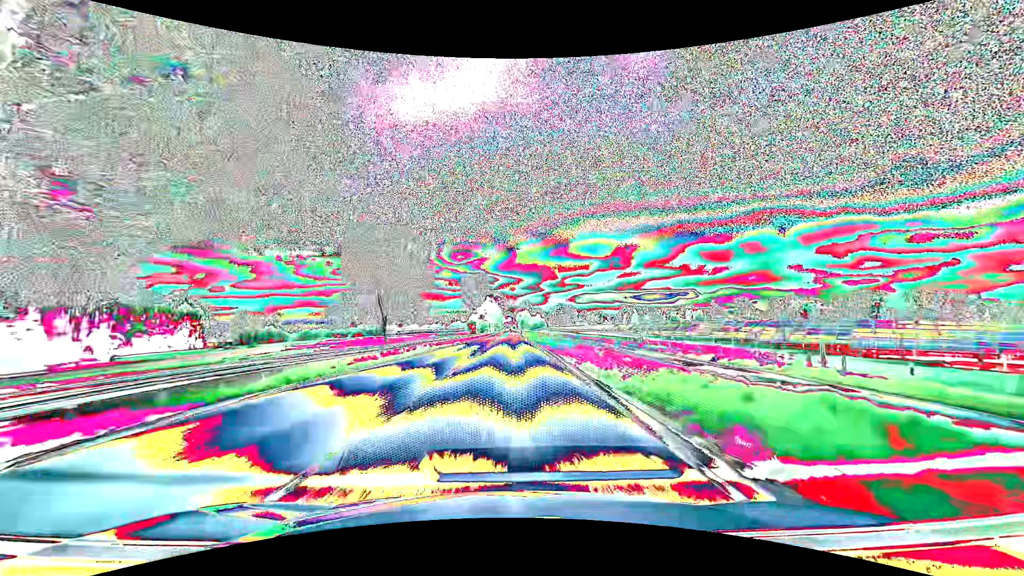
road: primary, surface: asphalt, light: Day
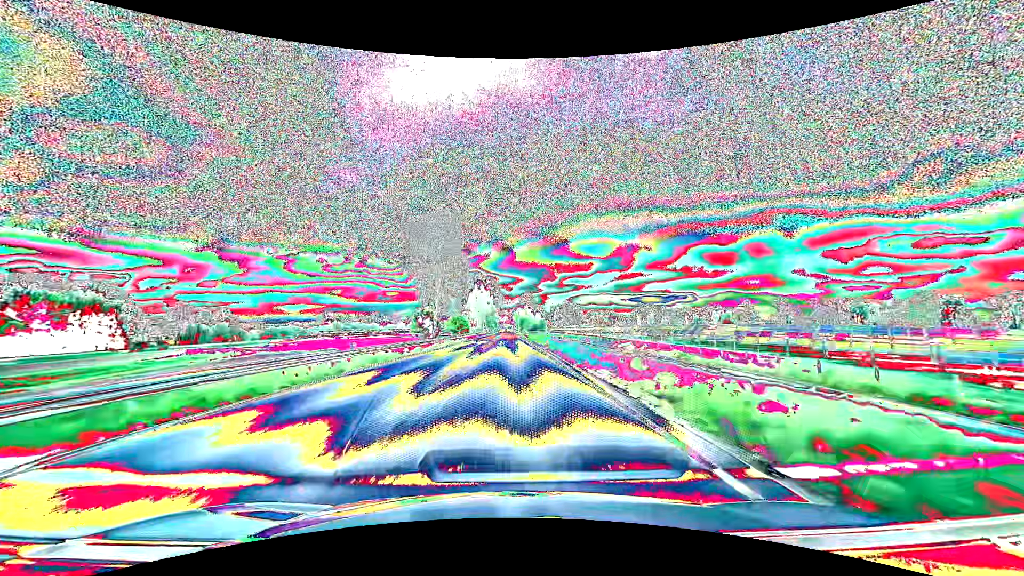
(+0.2, +63.3) m; 0°
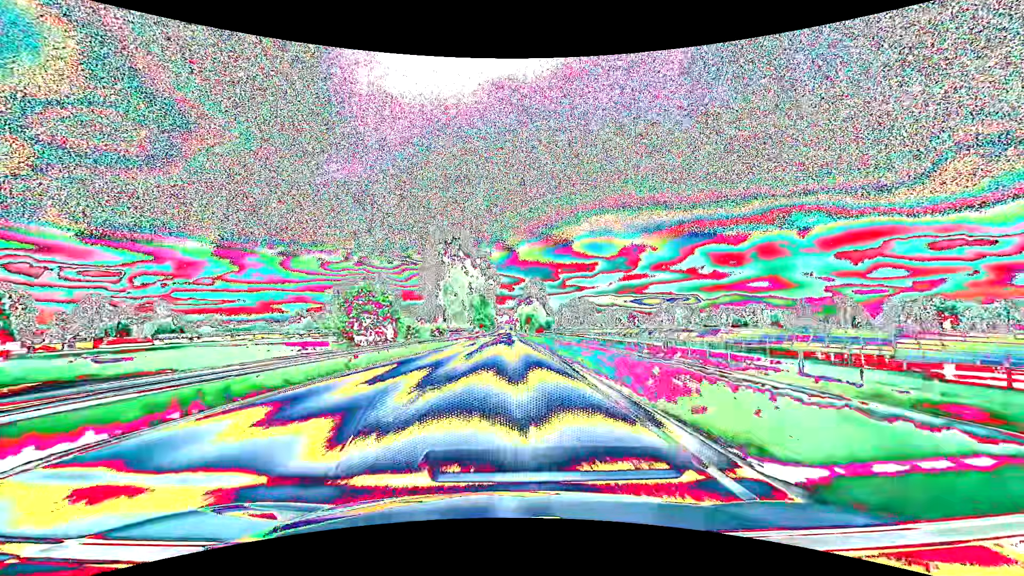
(+0.1, +63.2) m; 0°
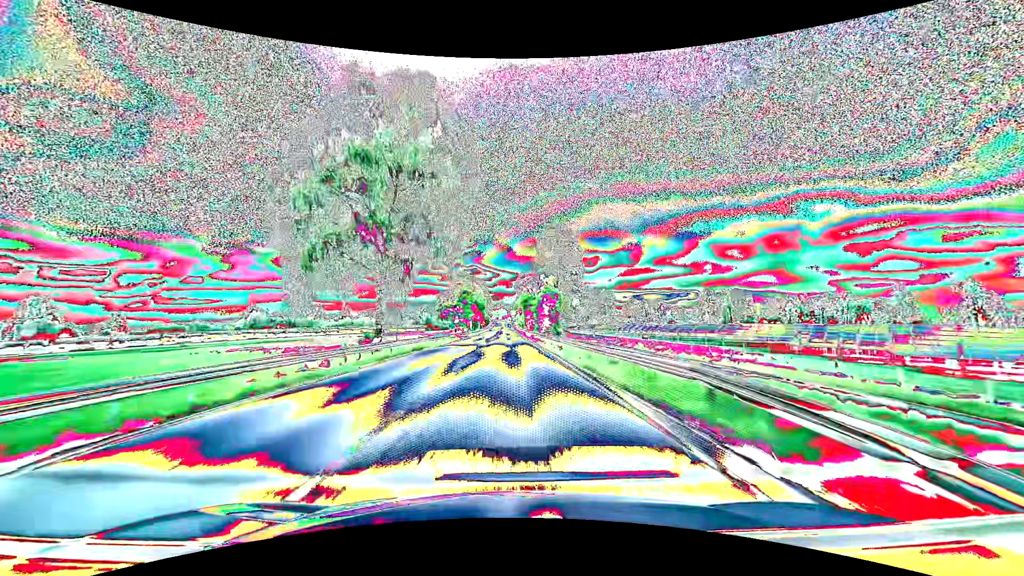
(+0.1, +75.5) m; 0°
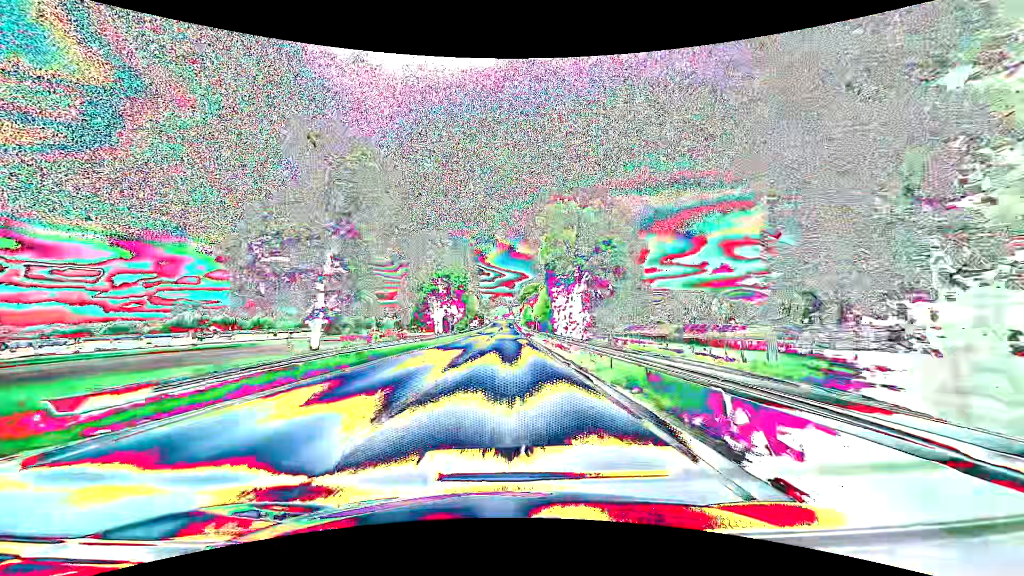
(0.0, +69.0) m; 0°
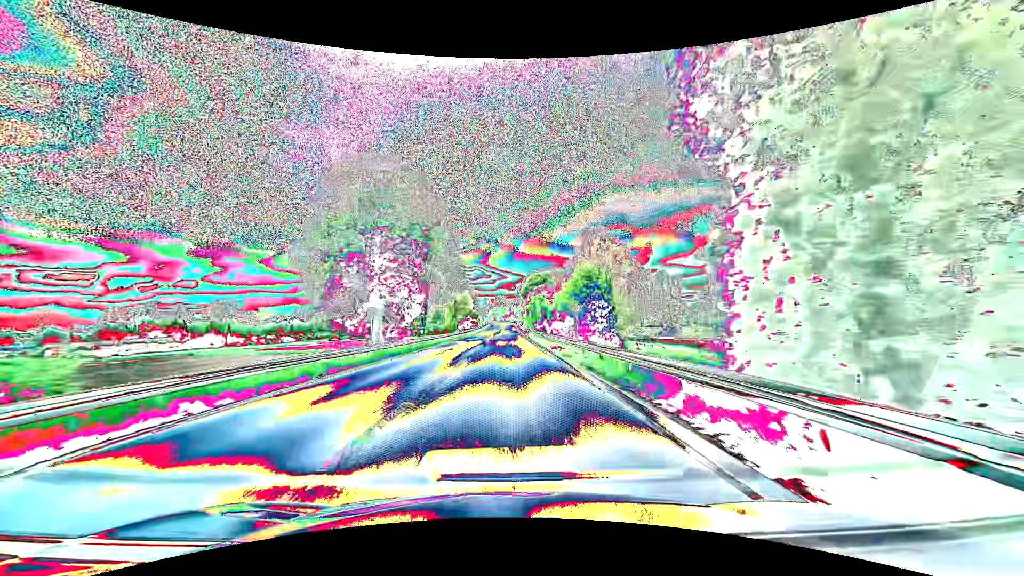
(-0.1, +38.1) m; 0°
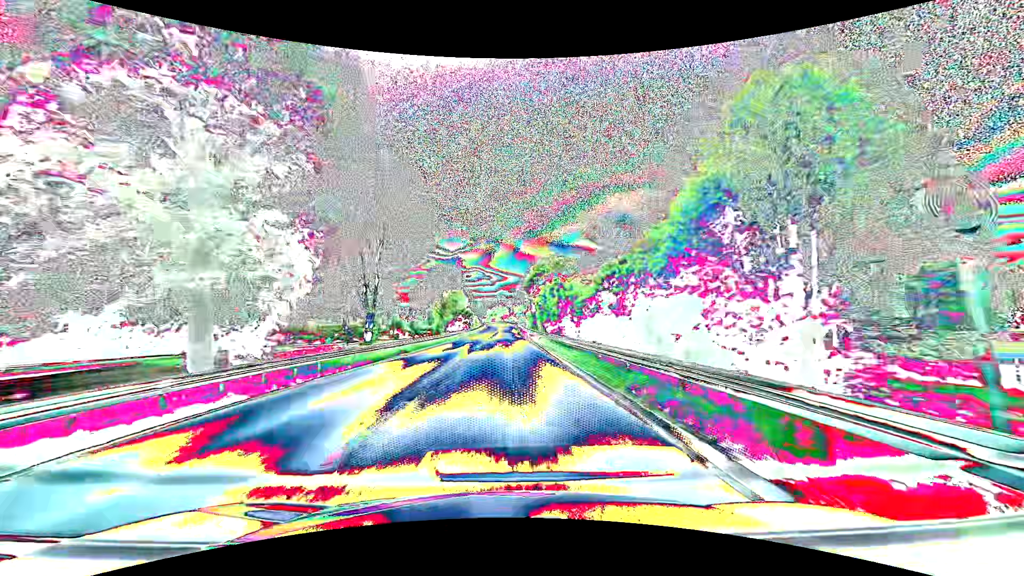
(0.0, +24.0) m; 0°
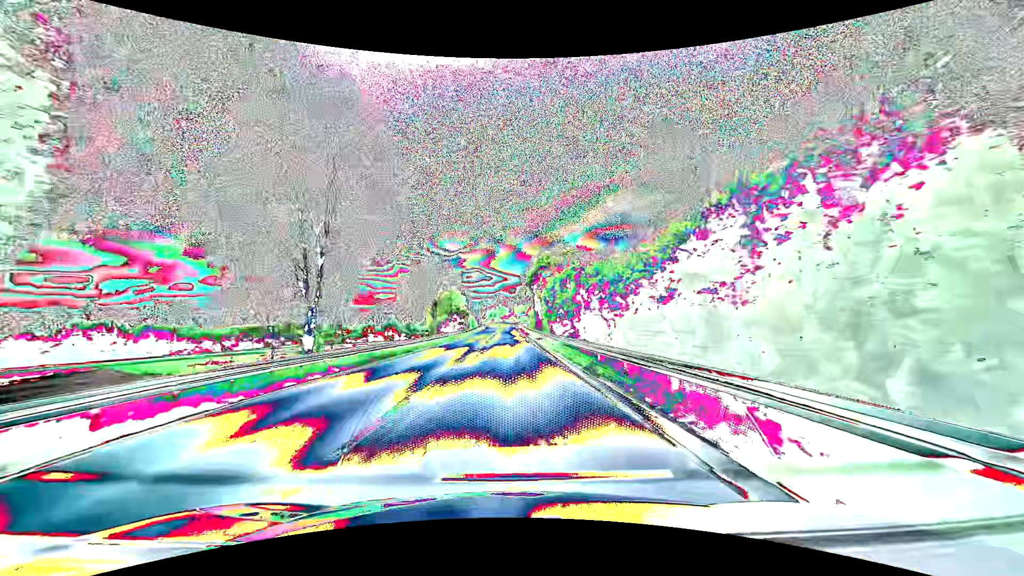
(0.0, +11.6) m; 0°
(0, +10) (0, +20) (0, +30) (0, +40) (0, +50) (0, +60) (0, +70) (0, +80) (0, +90) (0, +100) m
